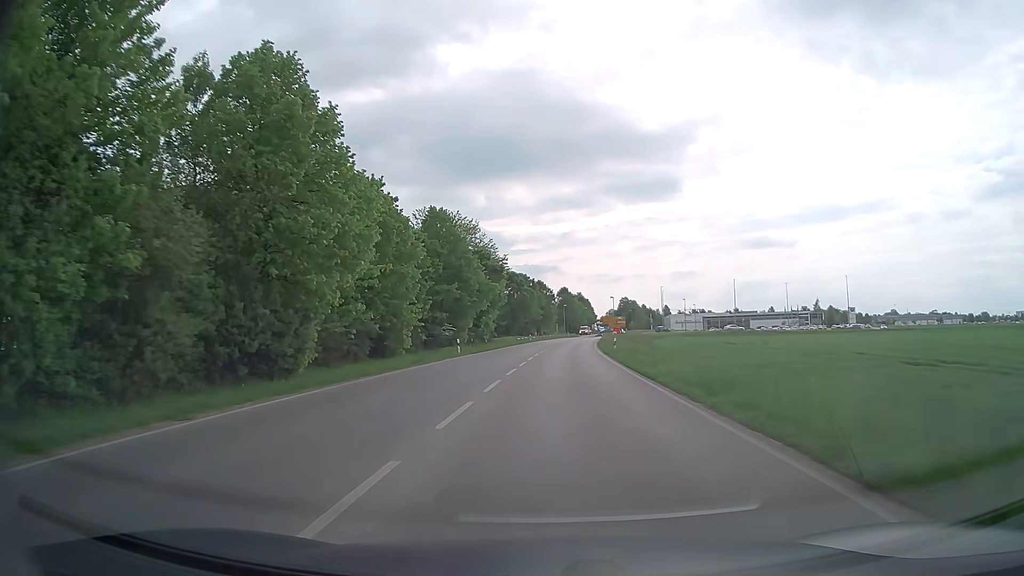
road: secondary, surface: asphalt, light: Day
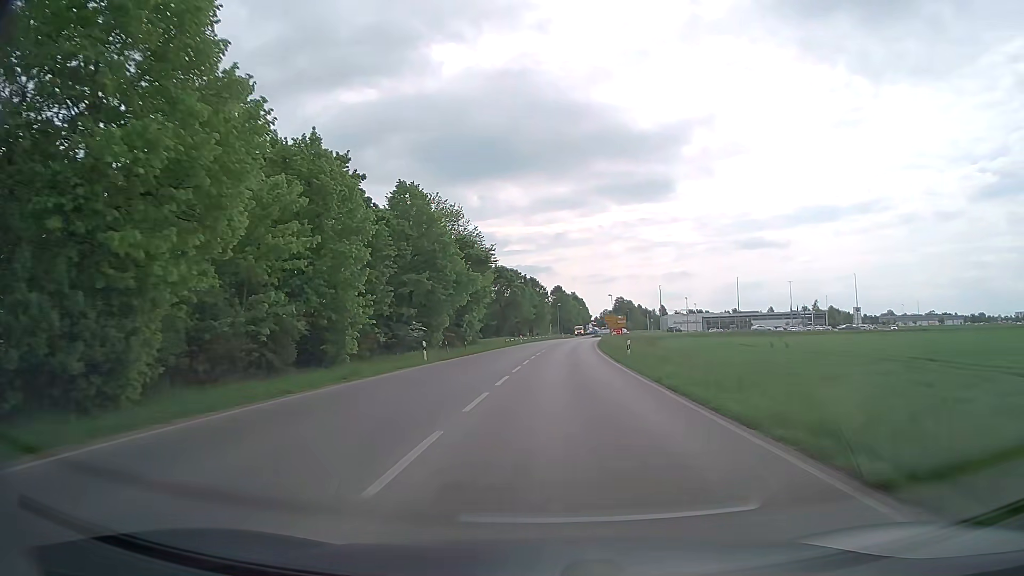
(0.0, +9.8) m; 0°
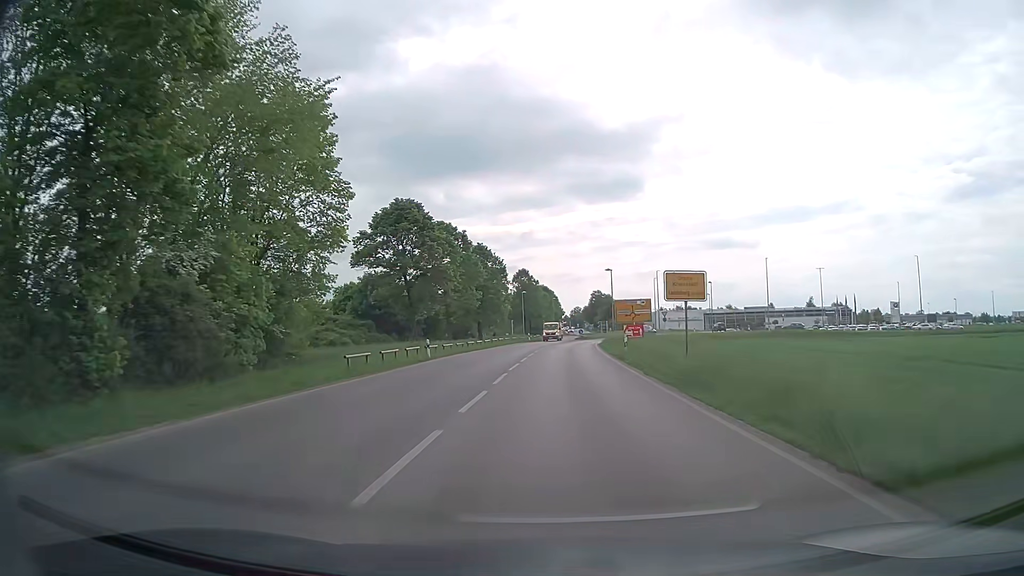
(+1.3, +48.0) m; +2°
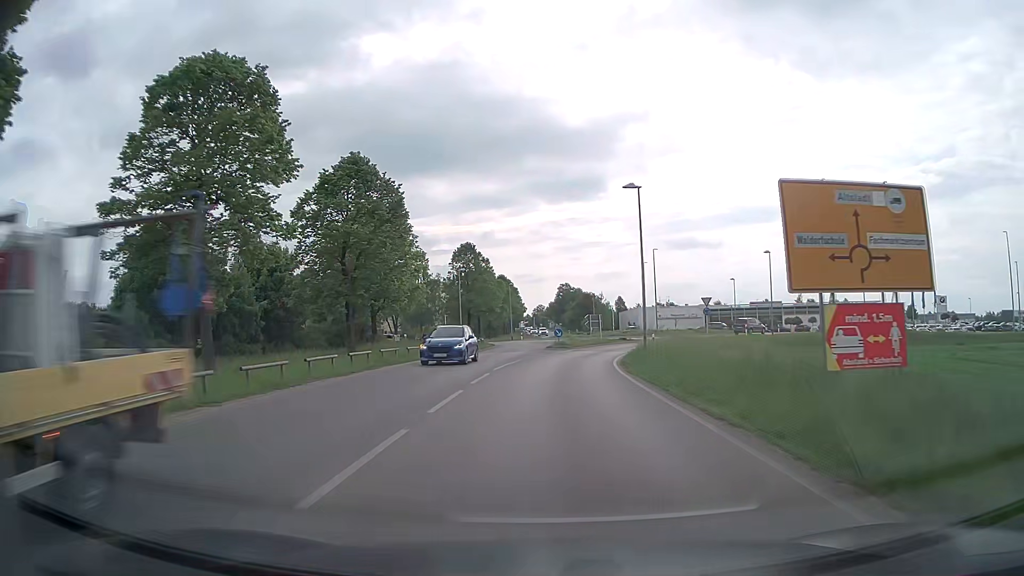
(+1.5, +41.6) m; +4°
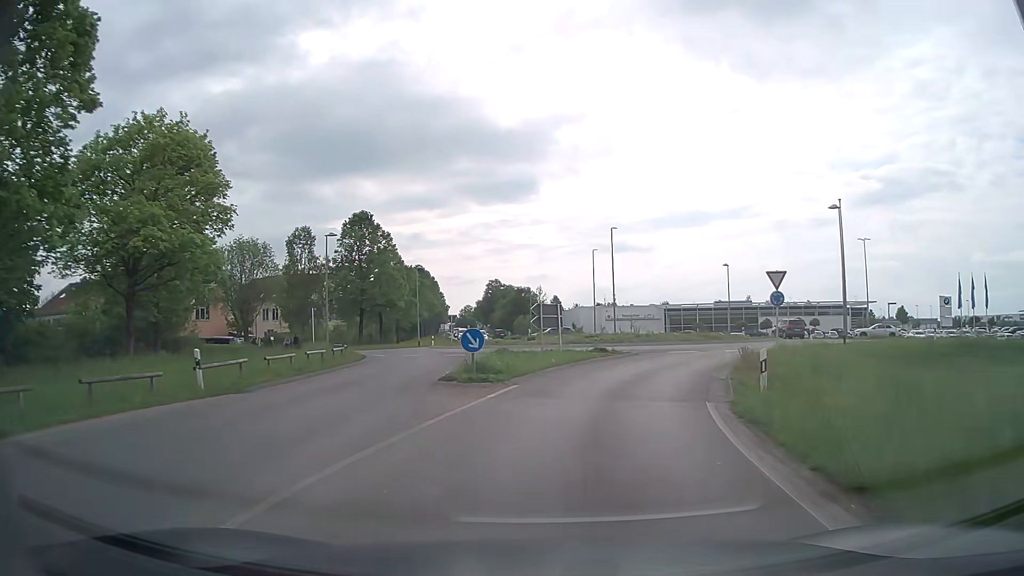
(+0.7, +26.5) m; +6°
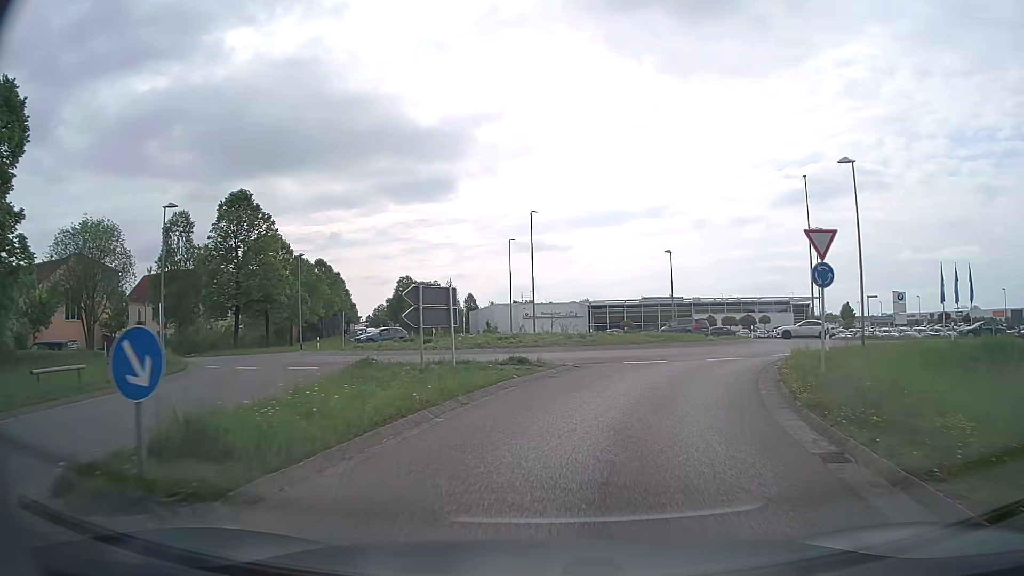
(+0.7, +11.2) m; +7°
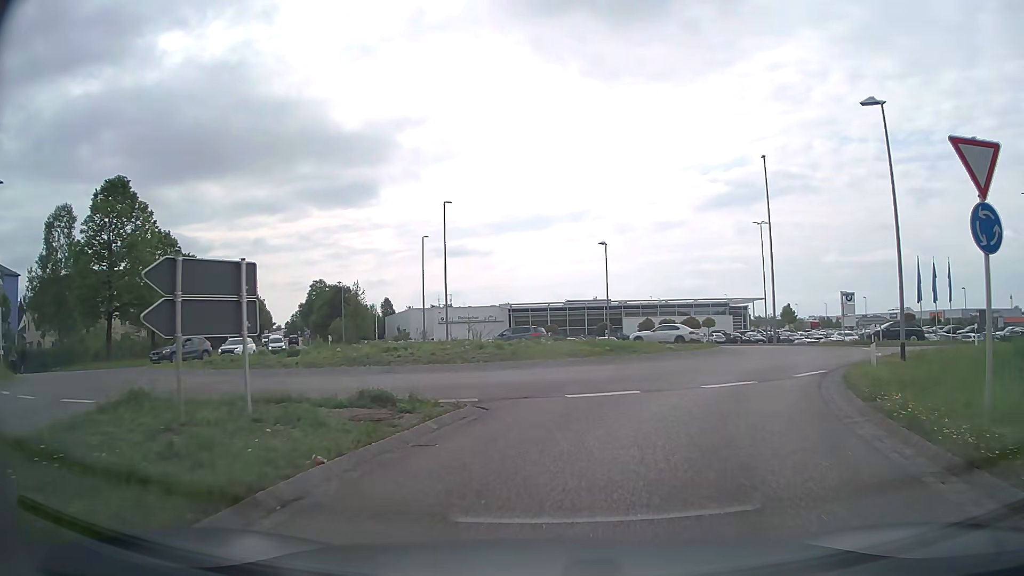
(+0.5, +8.6) m; +7°
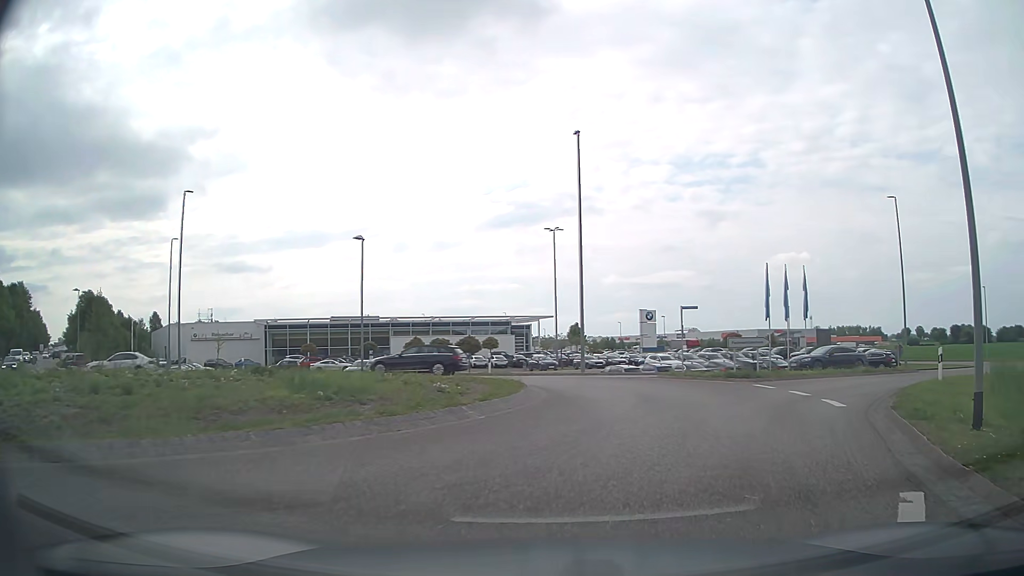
(+1.5, +11.9) m; +18°
